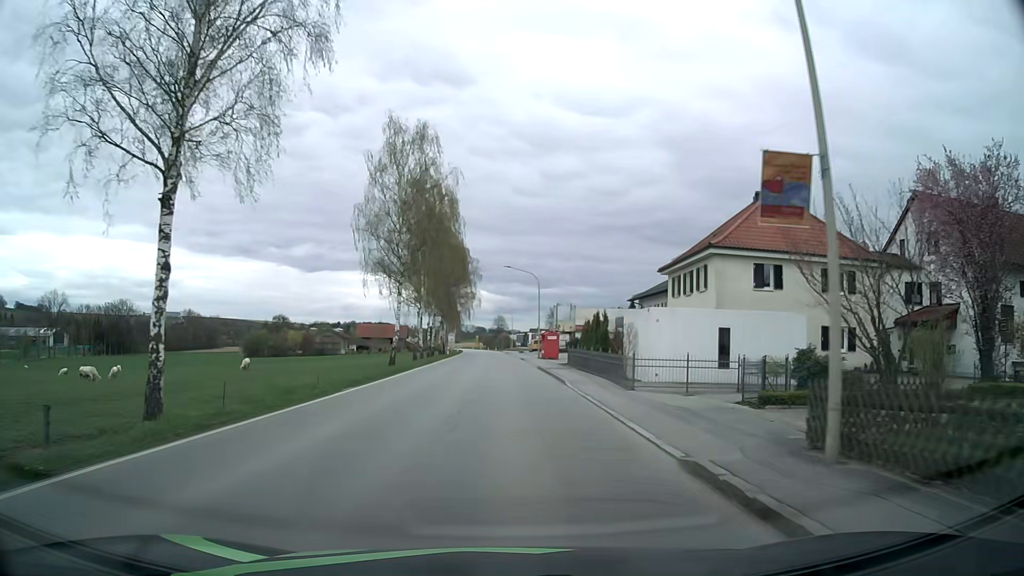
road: secondary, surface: asphalt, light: Day
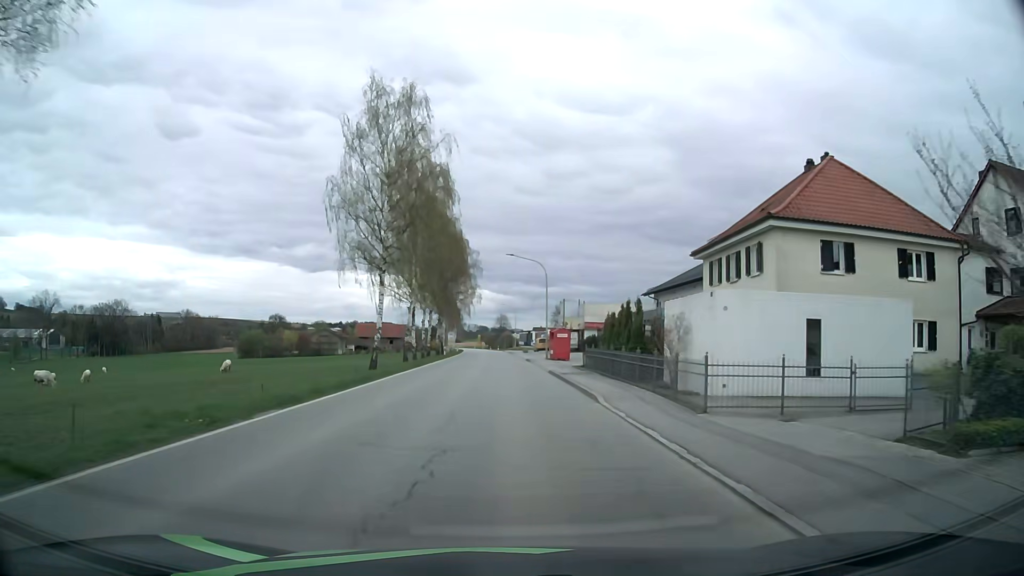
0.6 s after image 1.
(0.0, +7.2) m; 0°
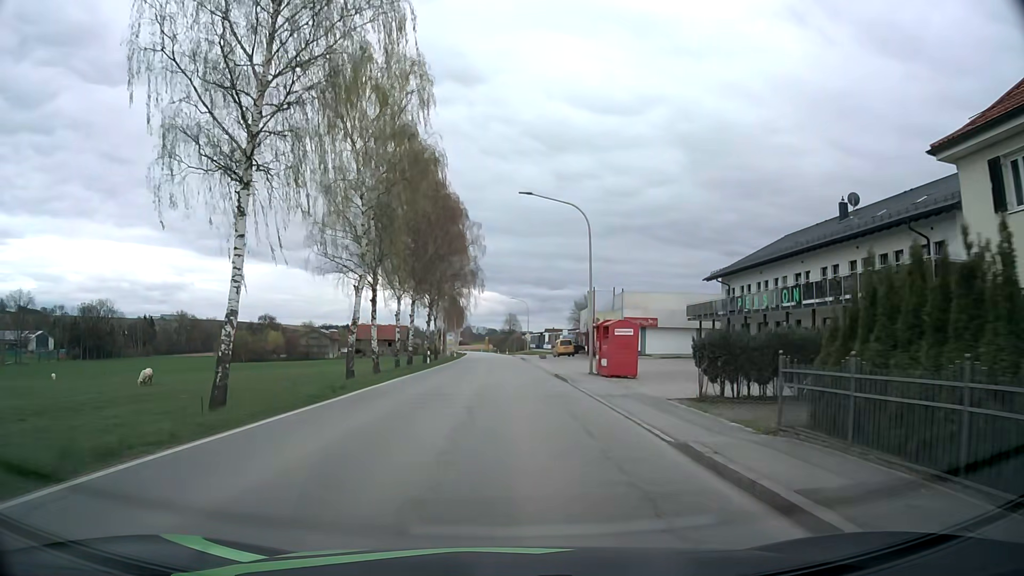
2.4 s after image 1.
(-0.2, +21.4) m; -1°
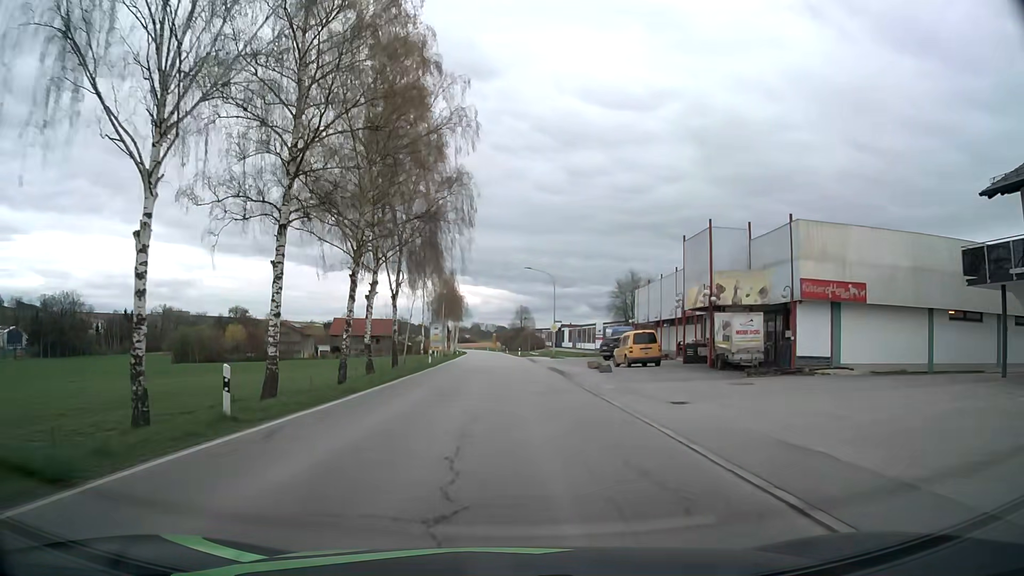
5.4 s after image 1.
(-0.2, +35.2) m; -1°
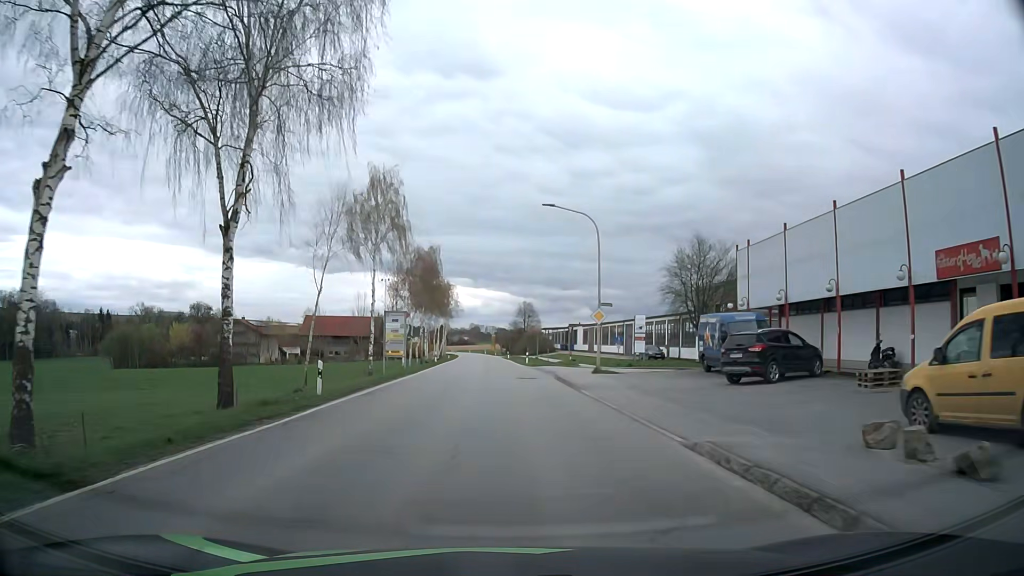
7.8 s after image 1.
(-0.1, +27.8) m; 0°
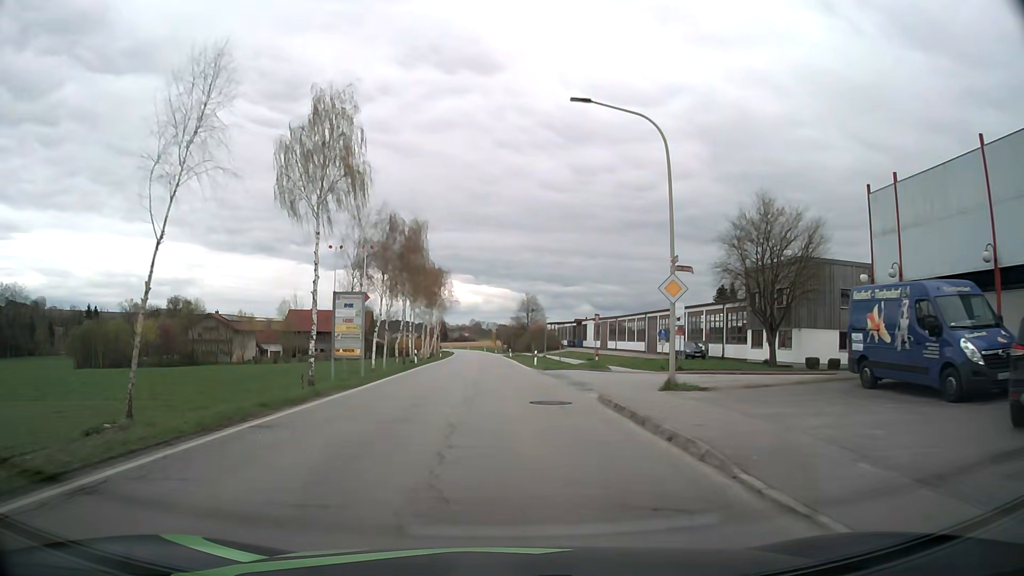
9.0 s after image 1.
(+0.1, +13.9) m; 0°
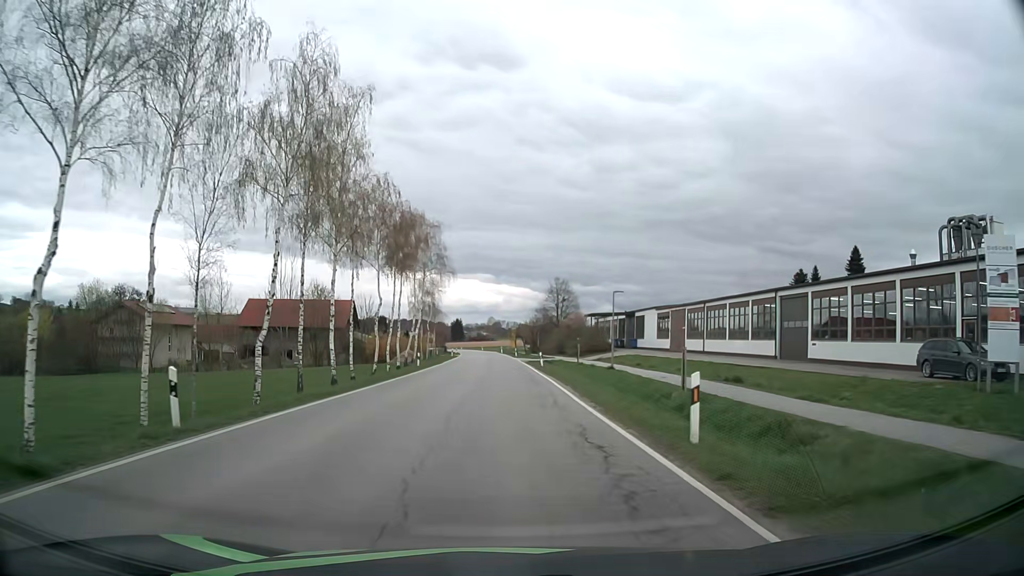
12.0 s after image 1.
(-0.4, +35.2) m; -2°
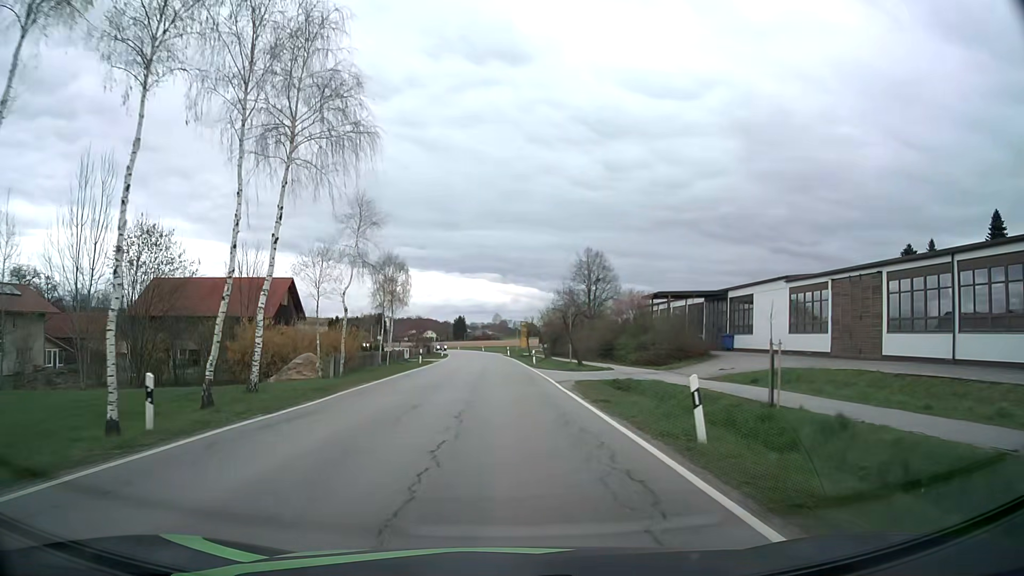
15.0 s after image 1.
(-0.4, +36.4) m; -1°
(0, +10) (0, +20) (0, +30) (0, +40) (-1, +50) (-1, +60) (-1, +70) (-2, +80) (-2, +90) (-2, +100) m
